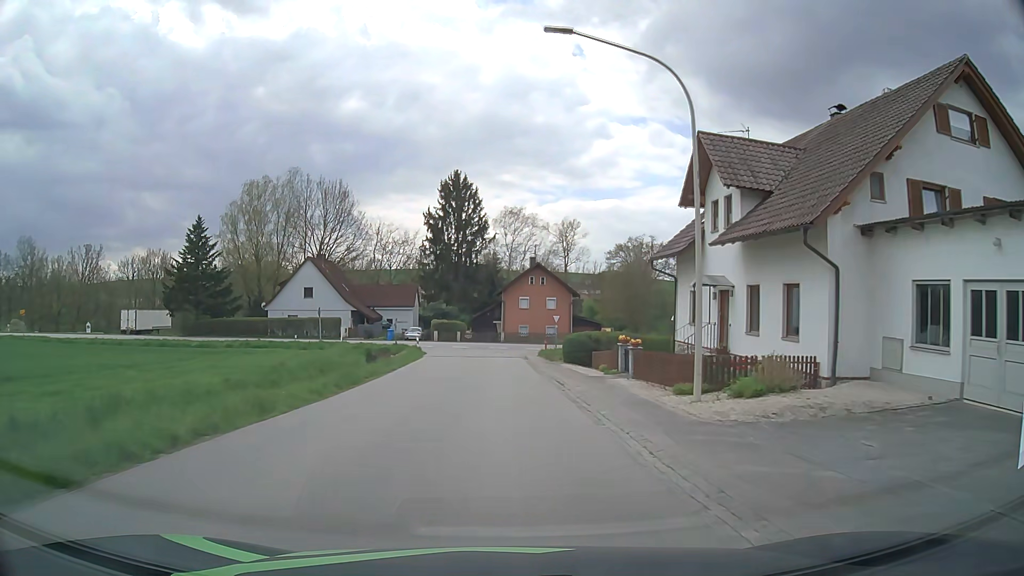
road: tertiary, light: Day
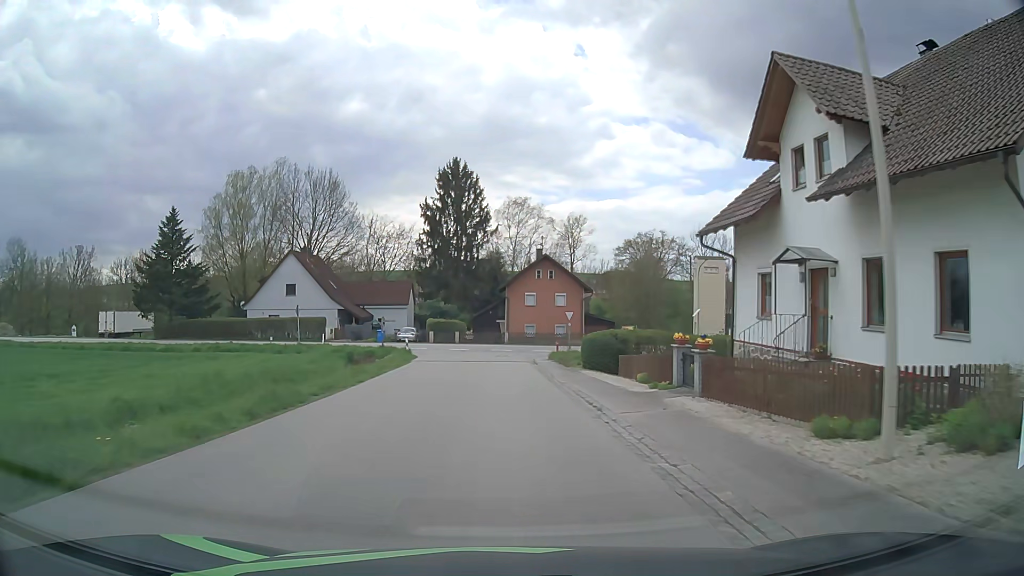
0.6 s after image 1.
(0.0, +6.8) m; 0°
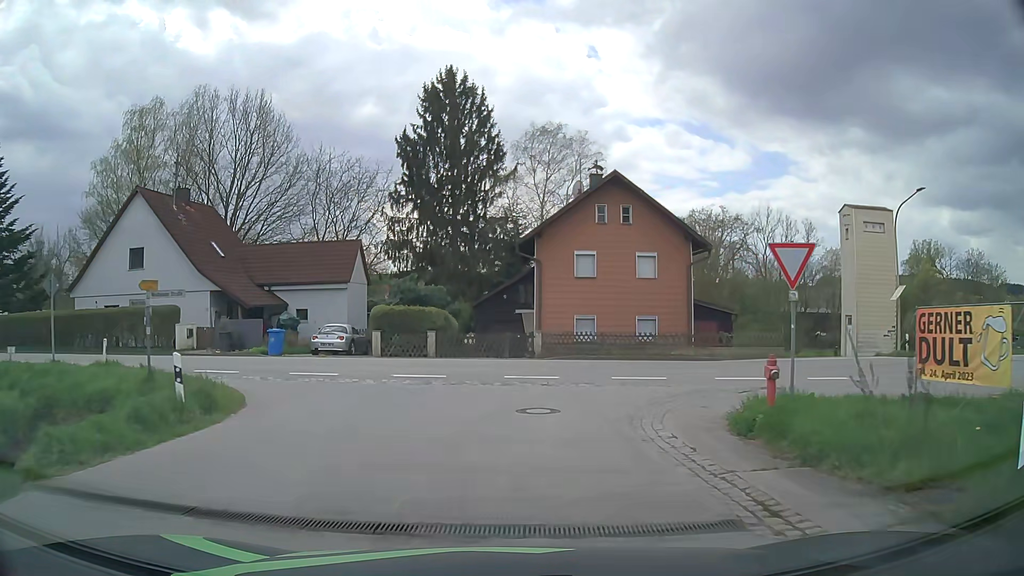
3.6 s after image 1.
(-0.5, +29.4) m; -1°
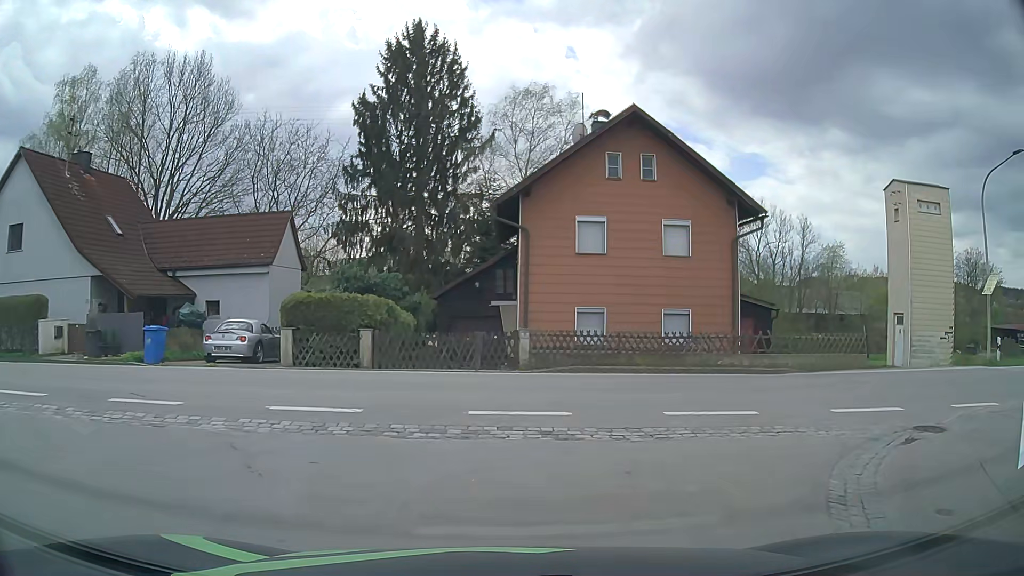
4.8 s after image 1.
(0.0, +8.2) m; +1°
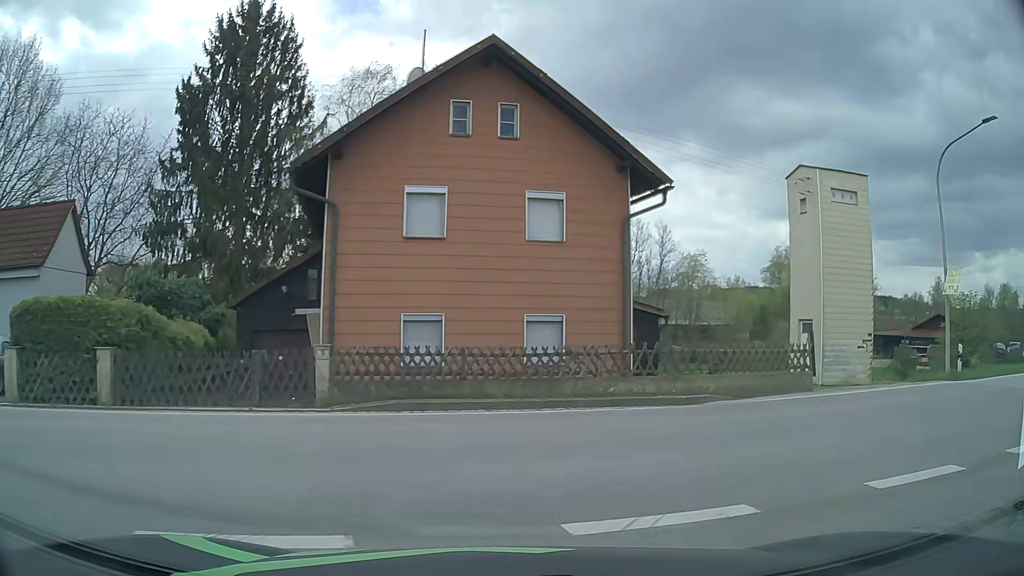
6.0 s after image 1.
(+0.6, +5.5) m; +14°
